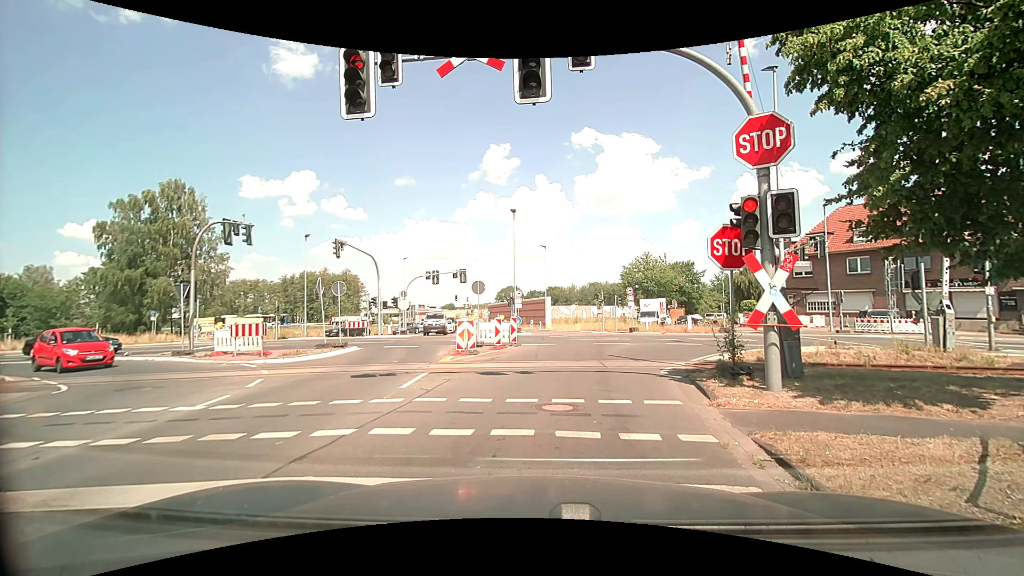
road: tertiary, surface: asphalt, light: Day
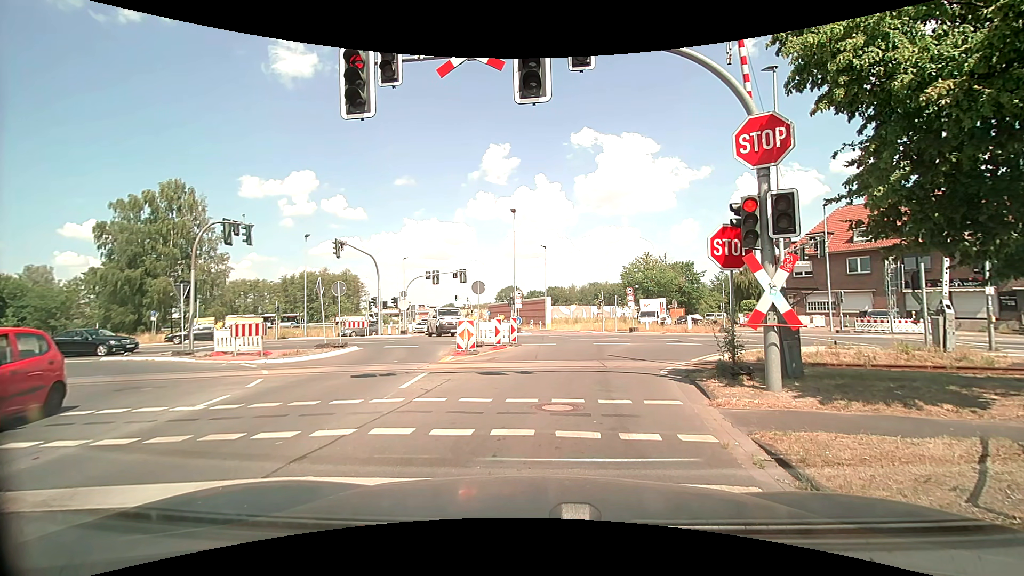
(0.0, 0.0) m; 0°
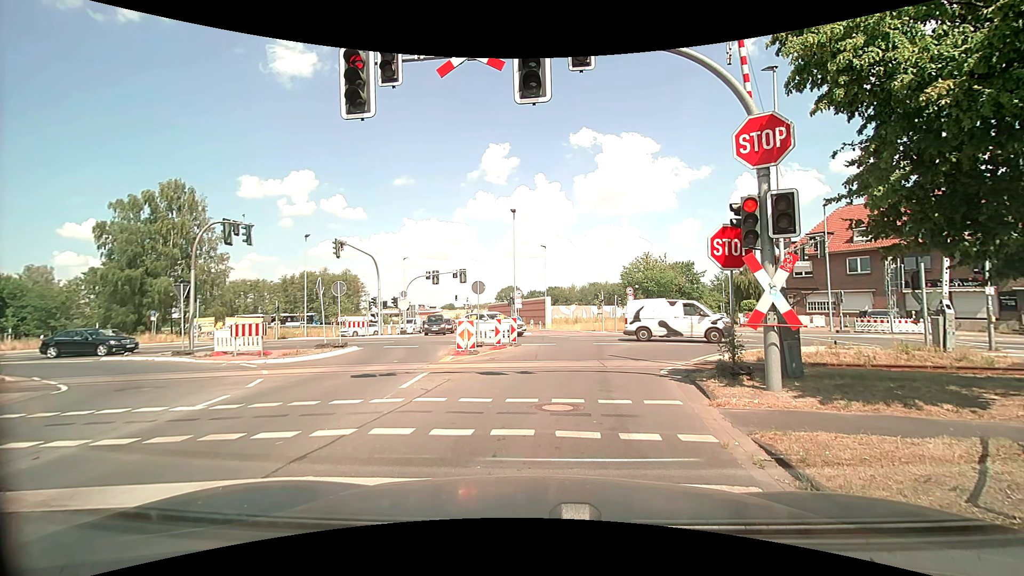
(0.0, 0.0) m; 0°
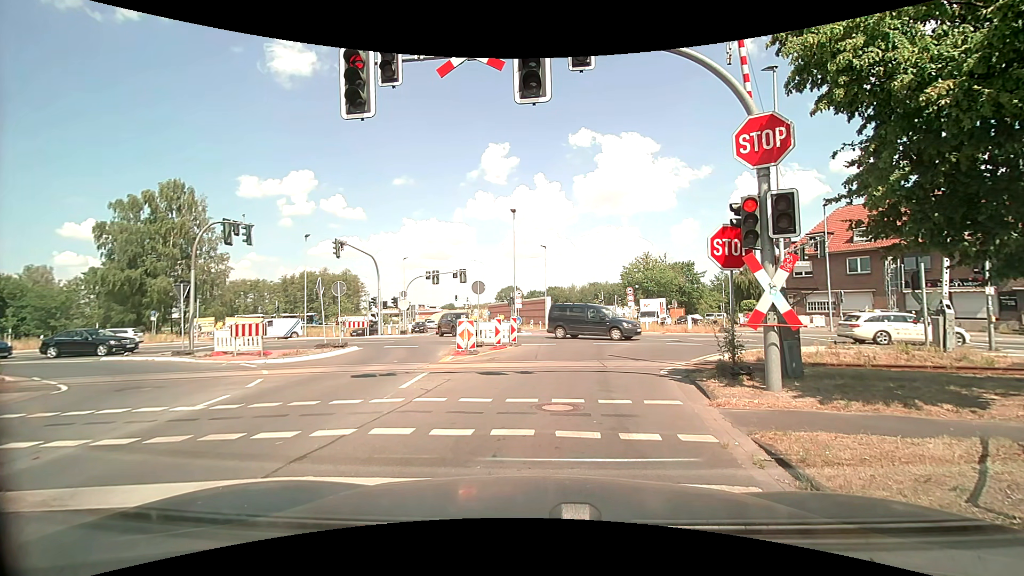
(0.0, 0.0) m; 0°
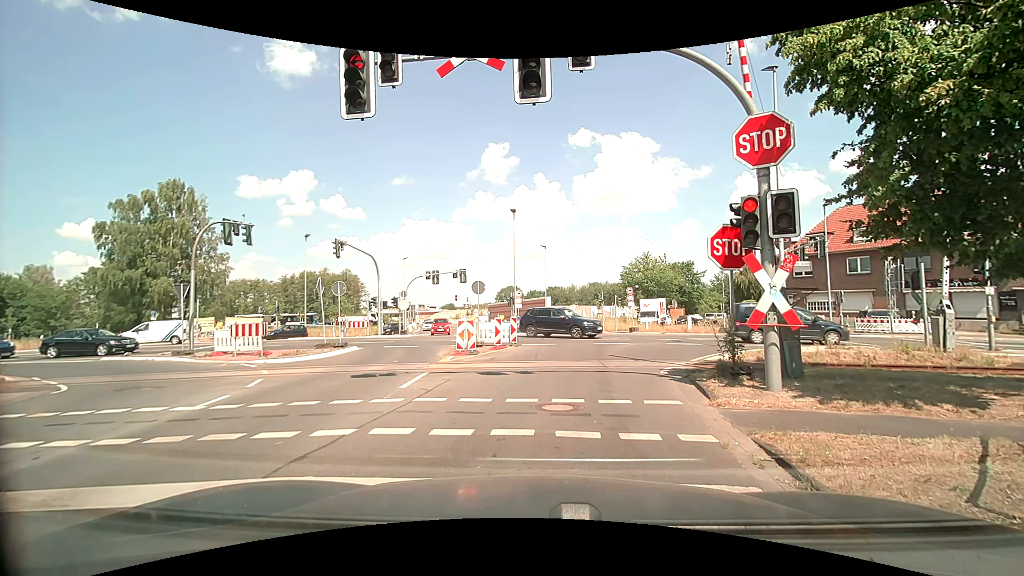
(0.0, 0.0) m; 0°
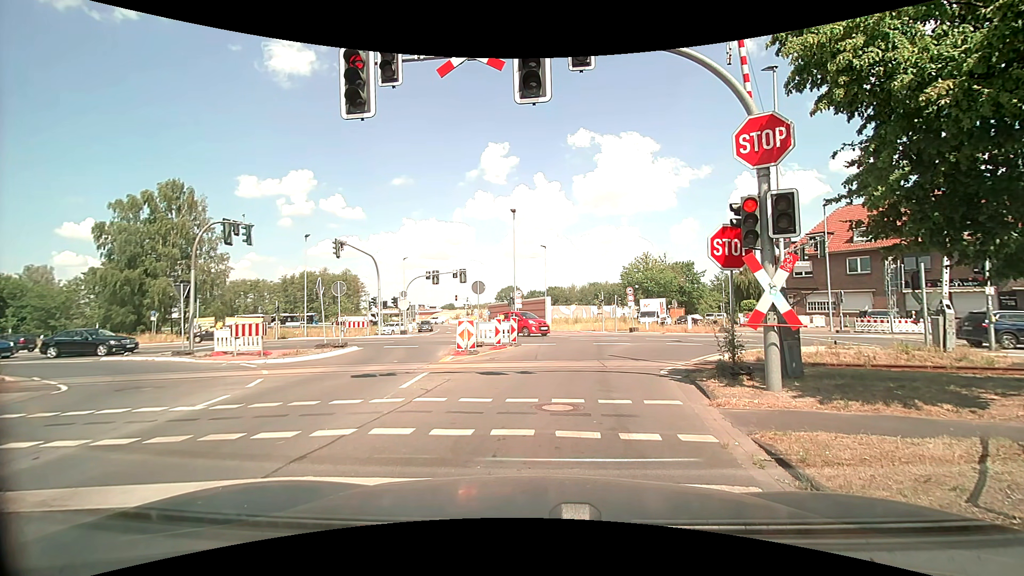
(0.0, 0.0) m; 0°
